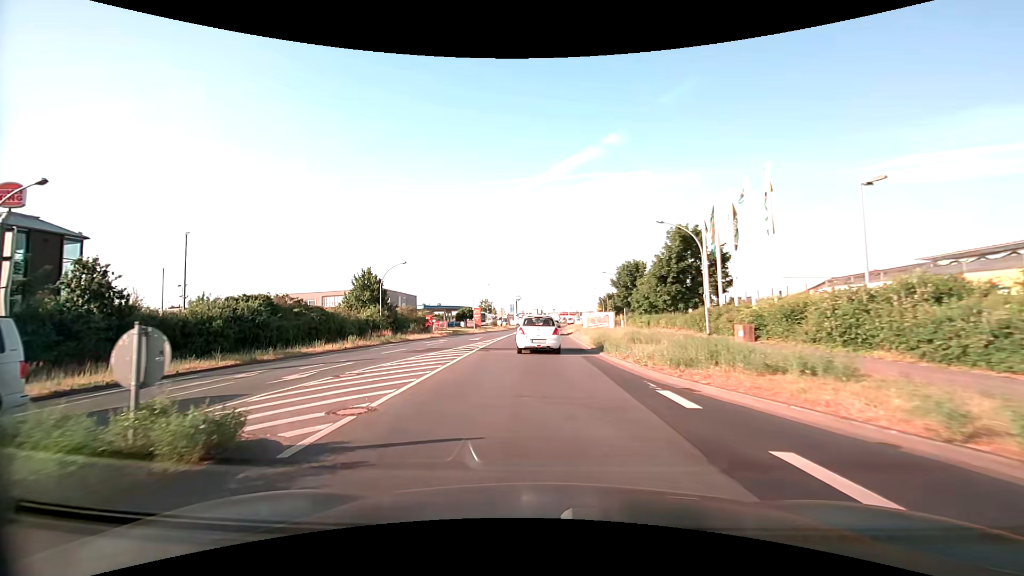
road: tertiary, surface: asphalt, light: Day
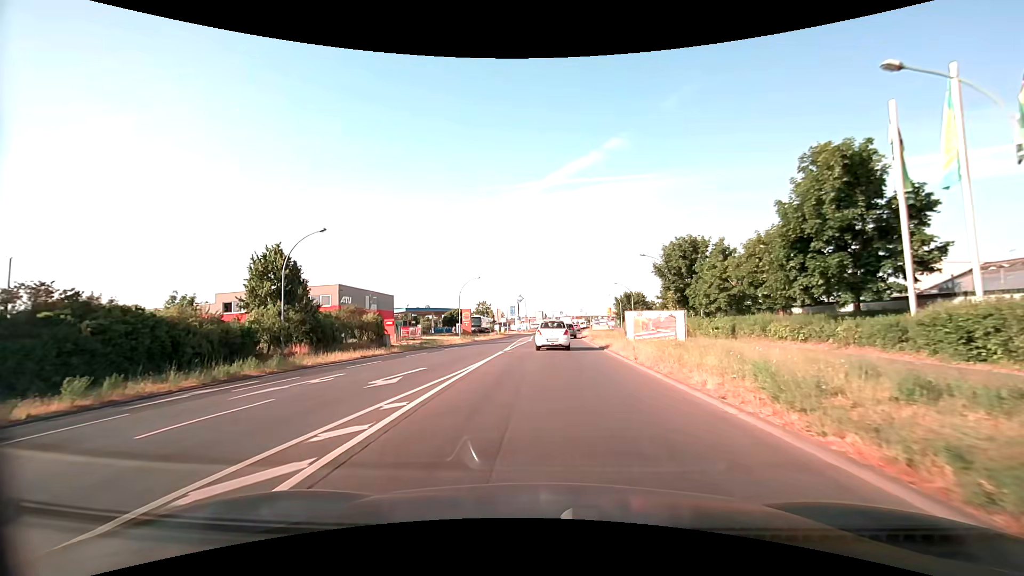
(-0.9, +21.3) m; -1°
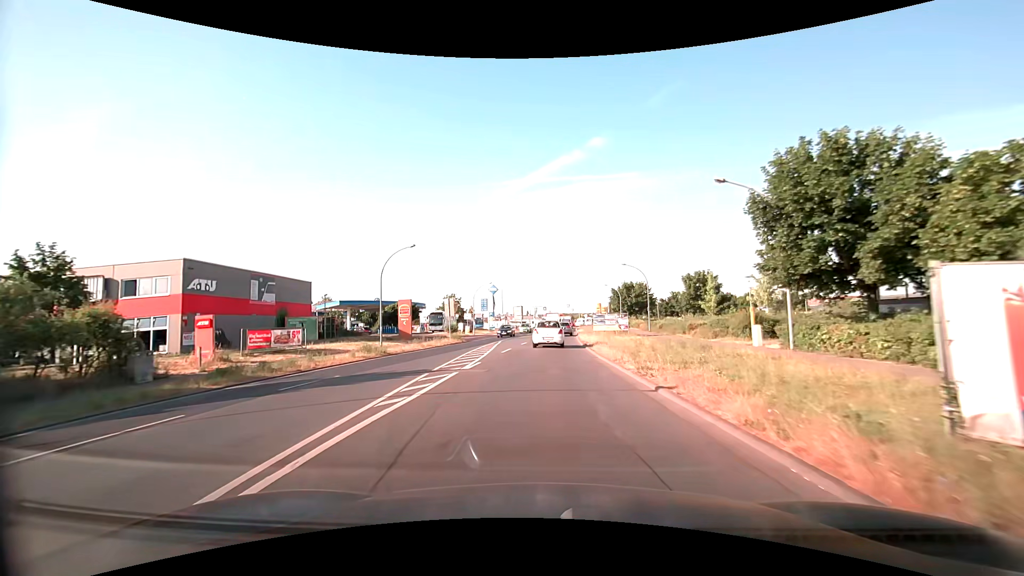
(+0.6, +24.9) m; +2°
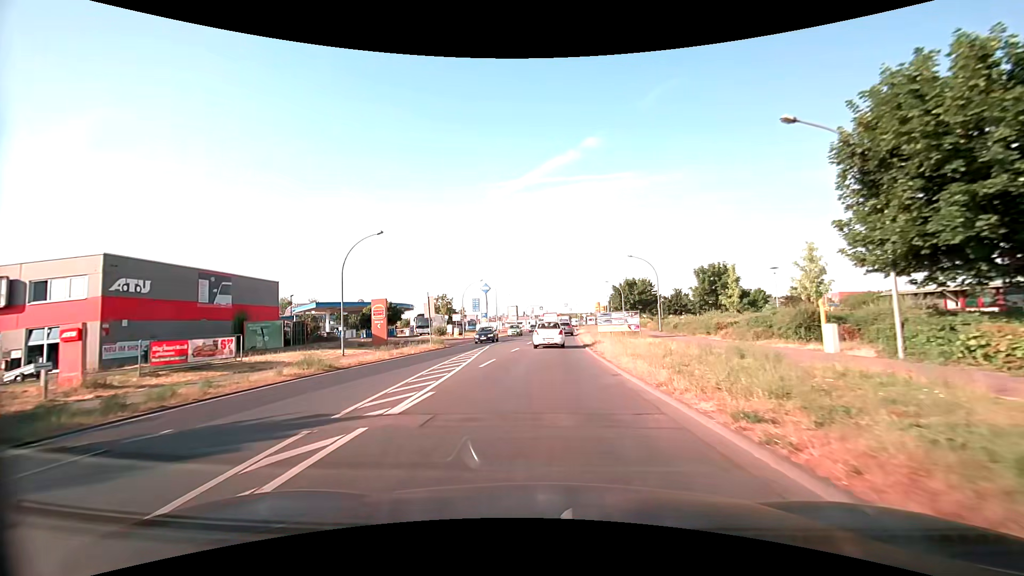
(0.0, +6.8) m; +1°
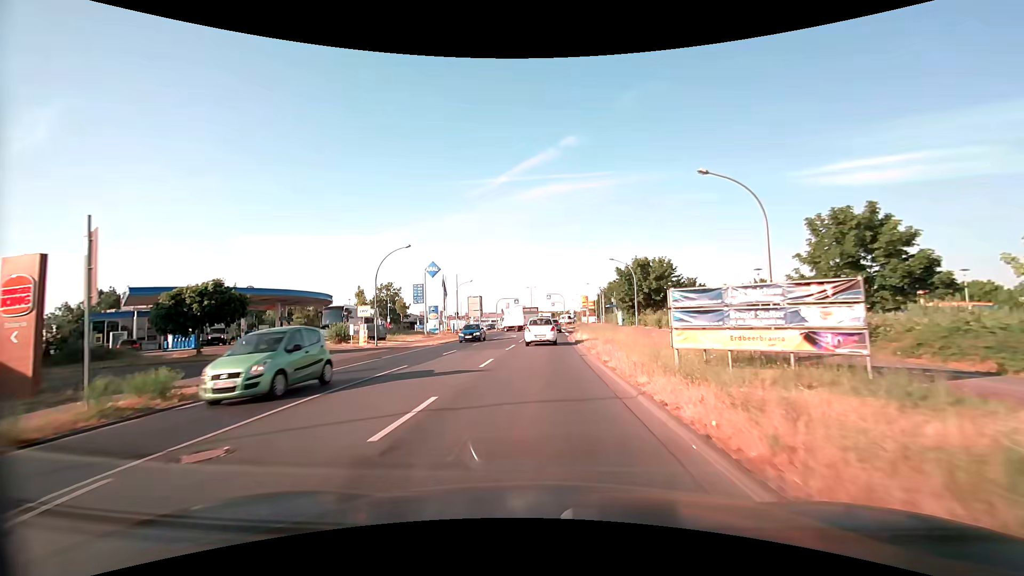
(+0.4, +28.1) m; +2°
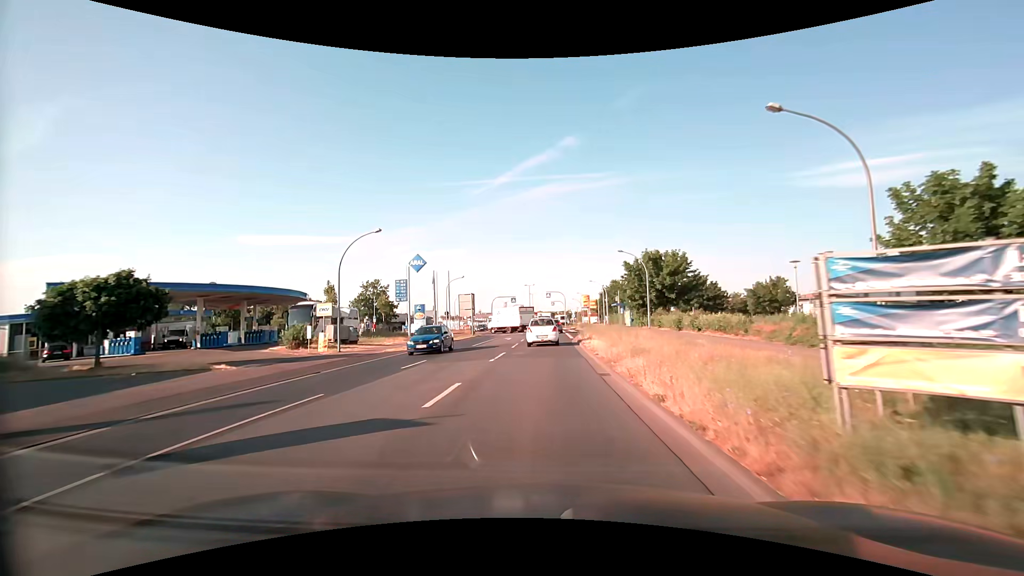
(0.0, +6.9) m; 0°
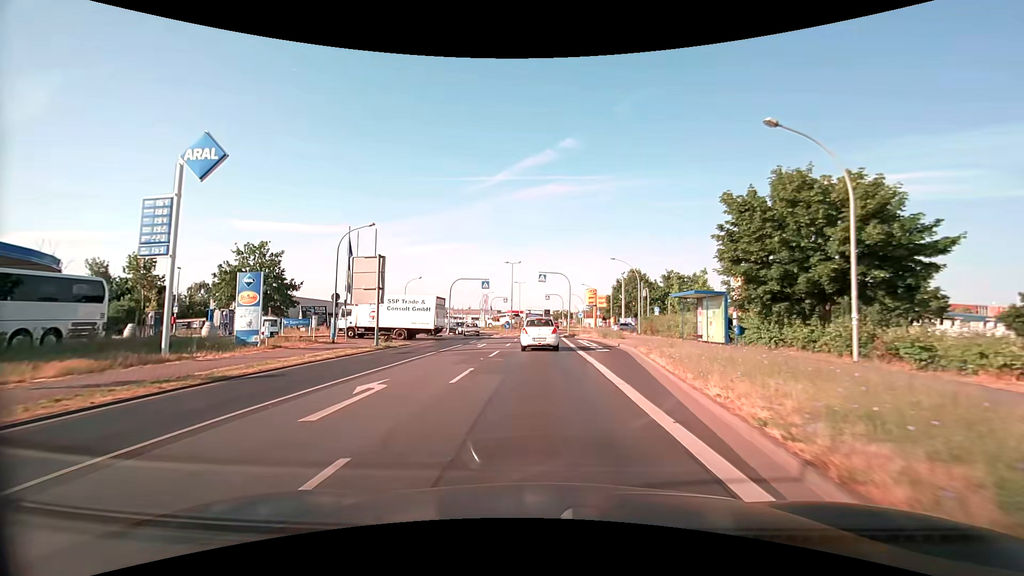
(+0.5, +33.0) m; +1°
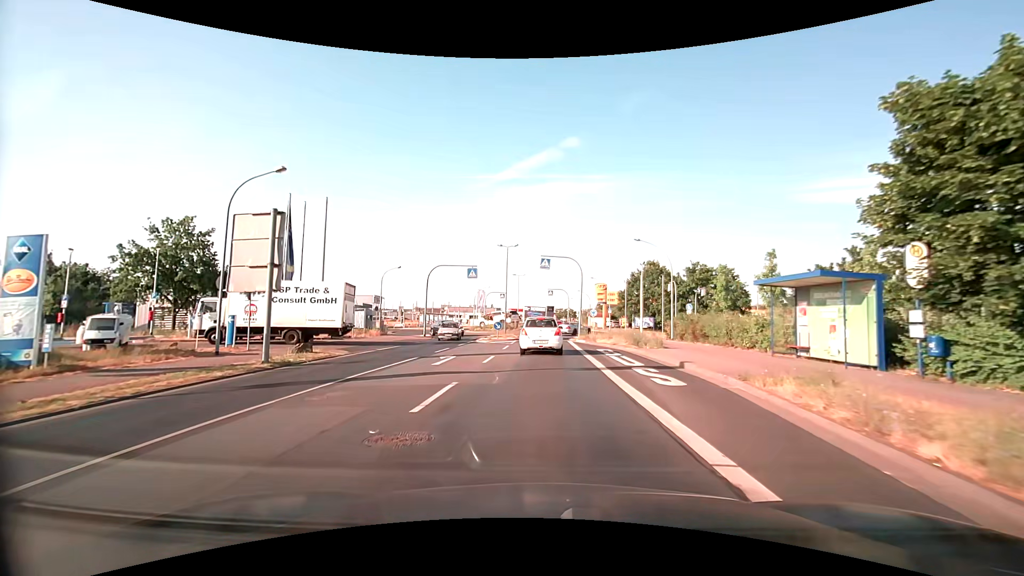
(0.0, +11.6) m; 0°
(0, +10) (0, +20) (0, +30) (0, +40) (+3, +49) (+11, +55) (+21, +56) (+31, +57) (+41, +57) (+51, +57) m
